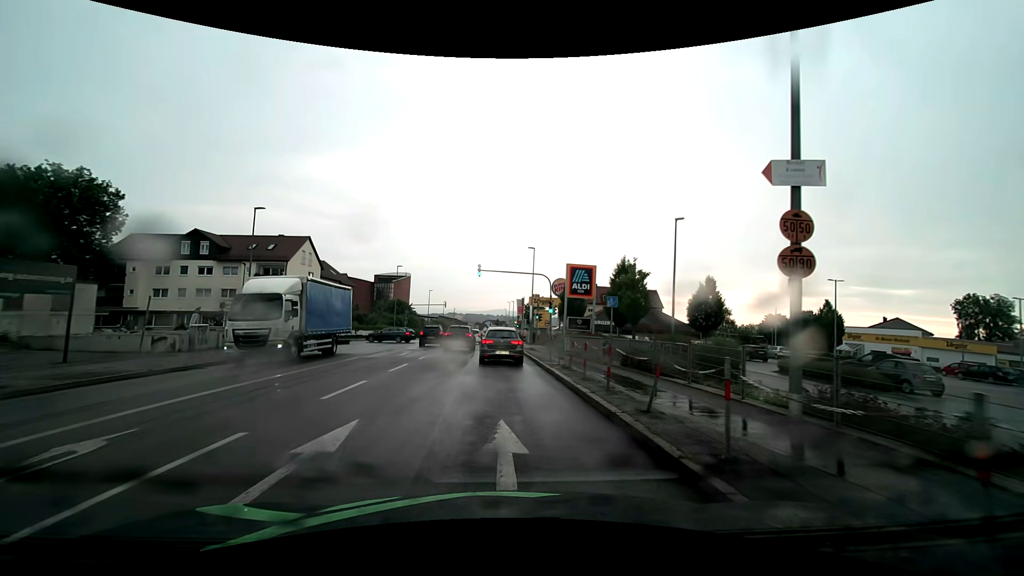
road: tertiary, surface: asphalt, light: Day
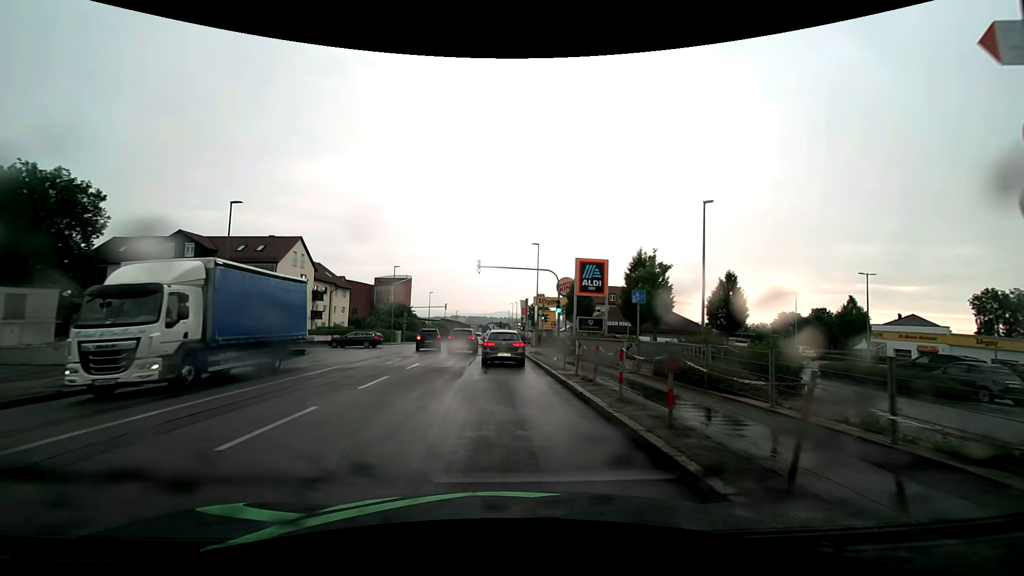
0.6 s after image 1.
(0.0, +3.6) m; +1°
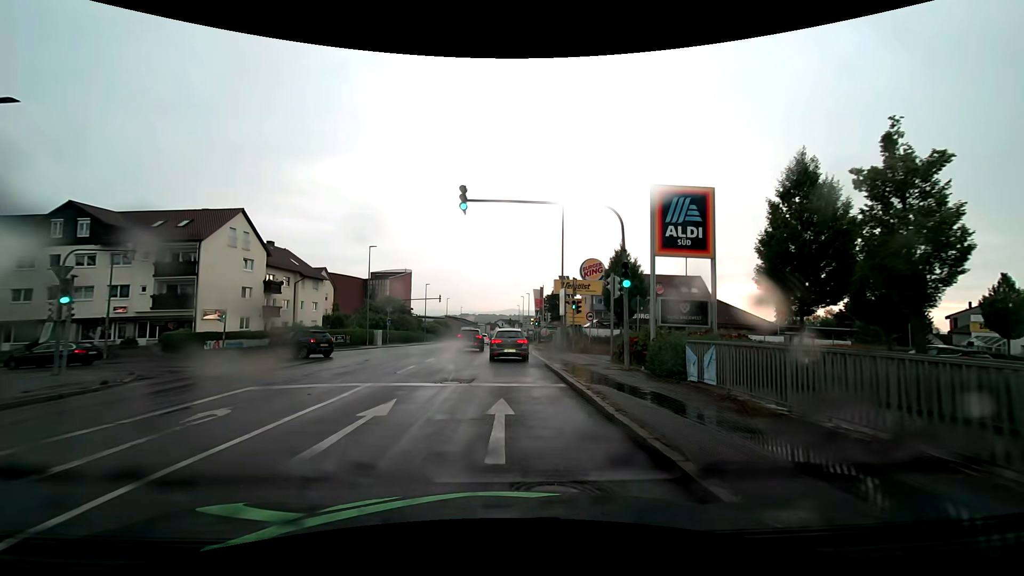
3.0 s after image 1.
(-0.2, +16.3) m; -1°
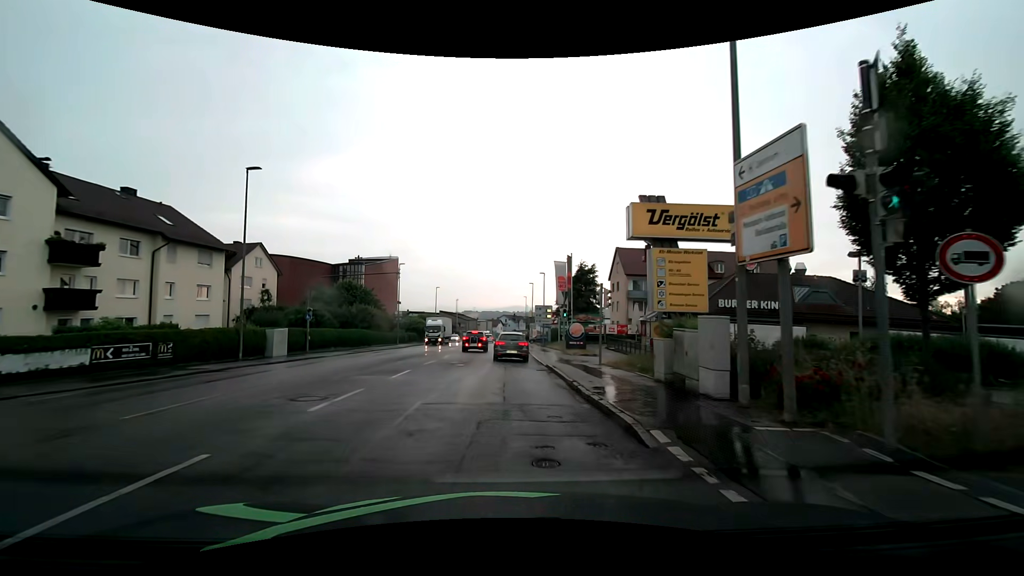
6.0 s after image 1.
(-0.4, +25.3) m; -1°
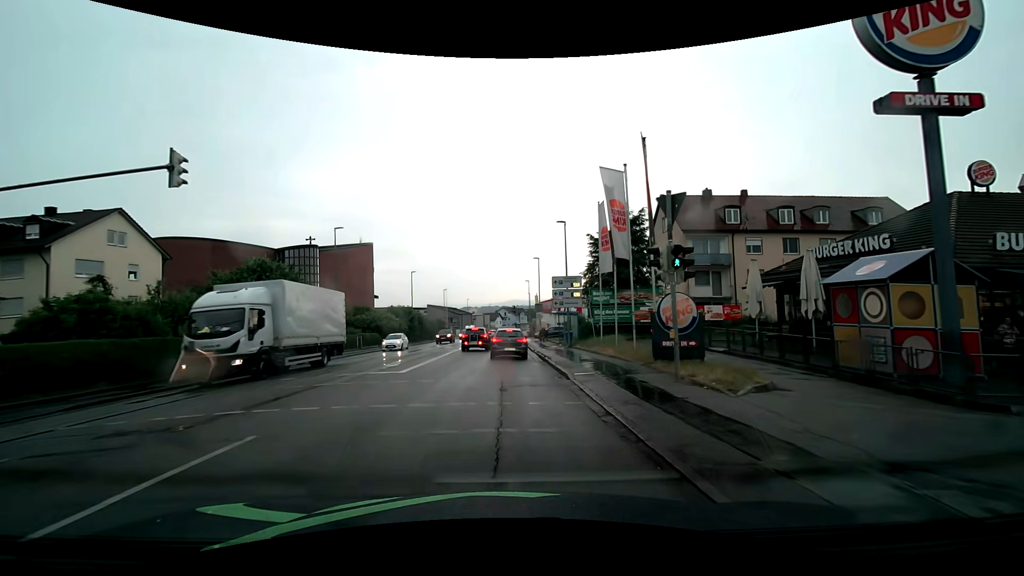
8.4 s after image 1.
(+0.4, +22.8) m; +1°
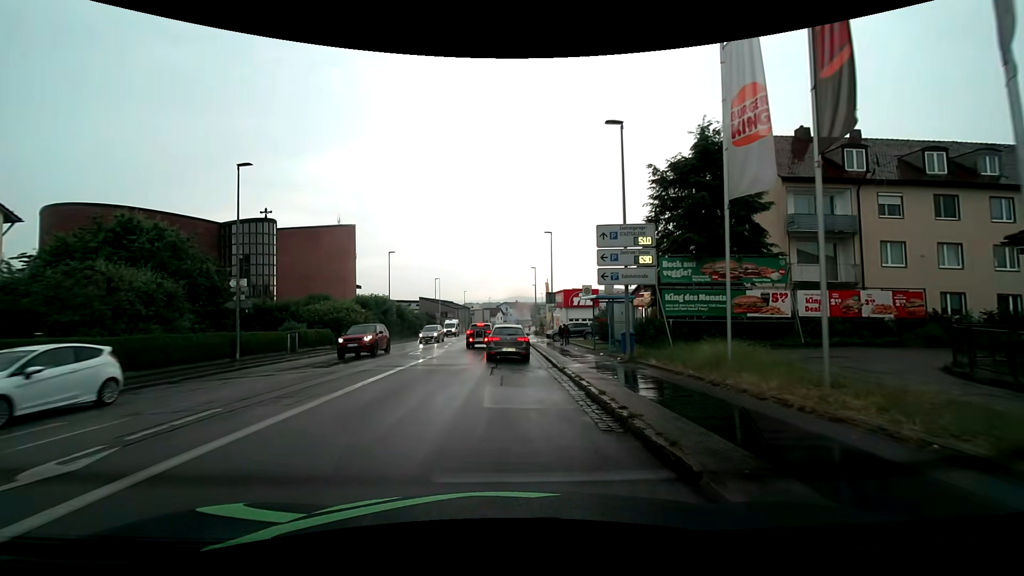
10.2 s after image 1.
(-0.1, +15.0) m; -1°
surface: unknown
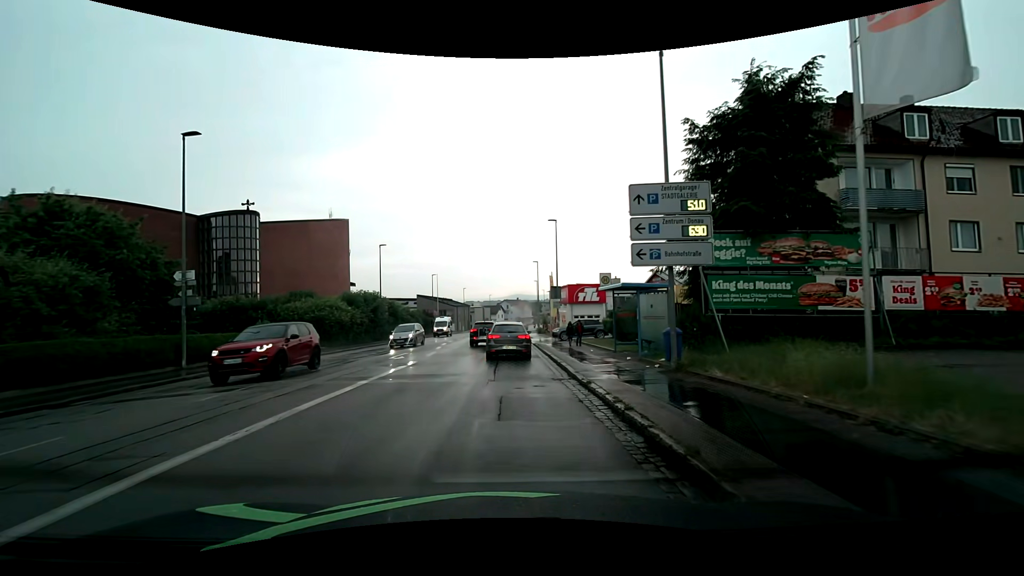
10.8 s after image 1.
(+0.1, +4.4) m; 0°
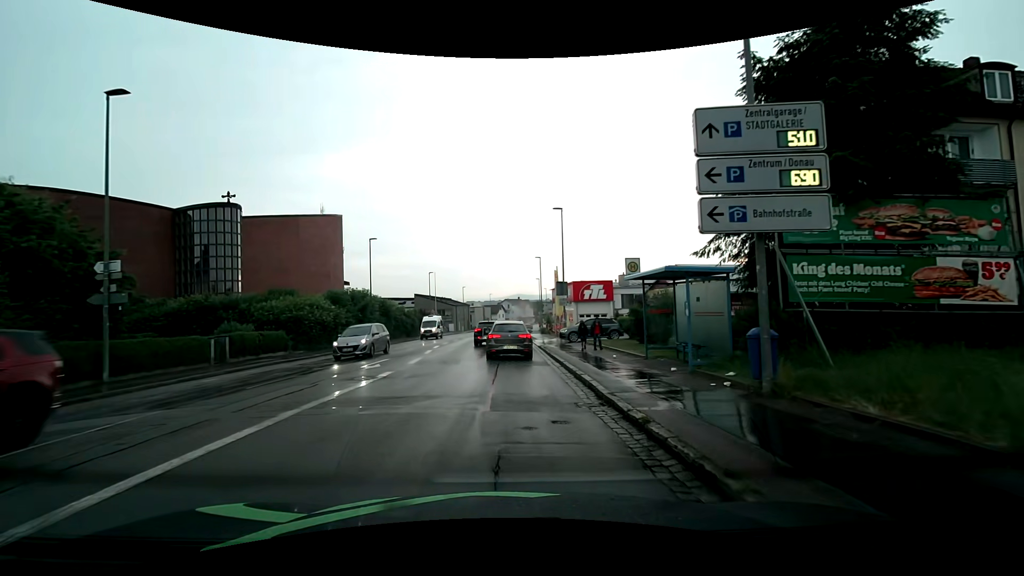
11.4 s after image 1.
(0.0, +4.2) m; +1°
(0, +10) (0, +20) (0, +30) (0, +40) (0, +50) (0, +60) (0, +70) (0, +80) (0, +90) (+1, +100) m
